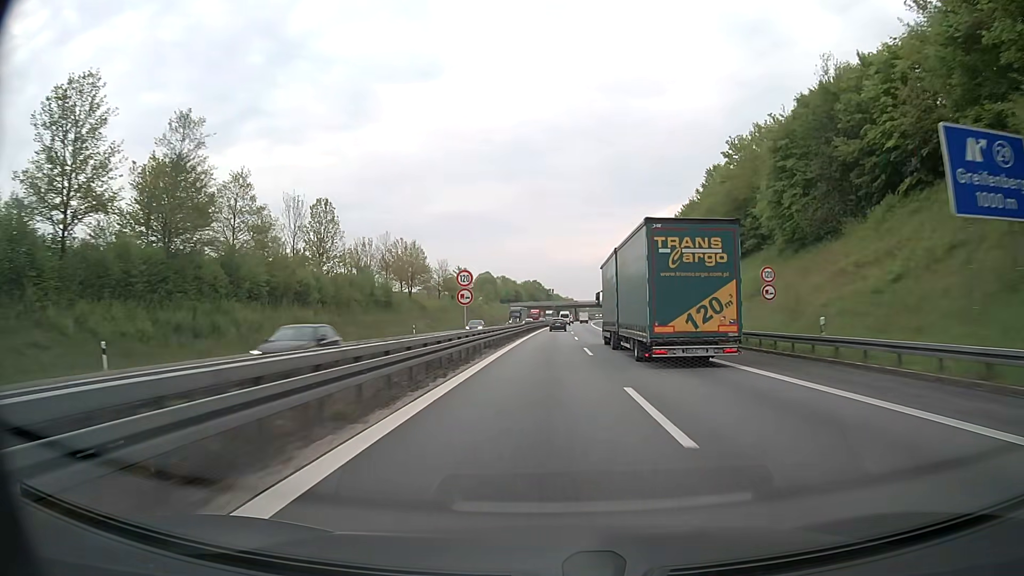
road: motorway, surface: asphalt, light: Day
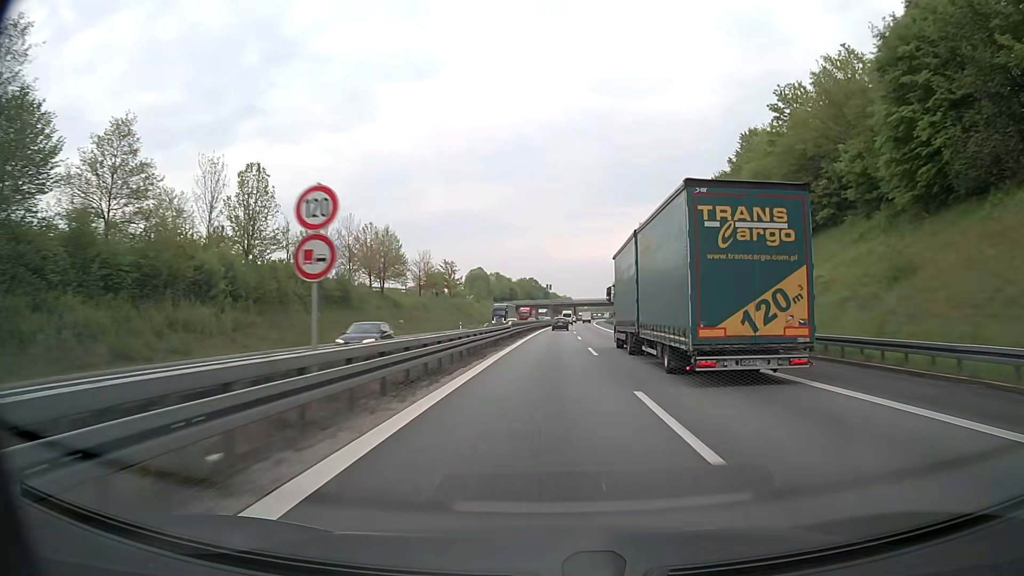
(0.0, +18.9) m; 0°
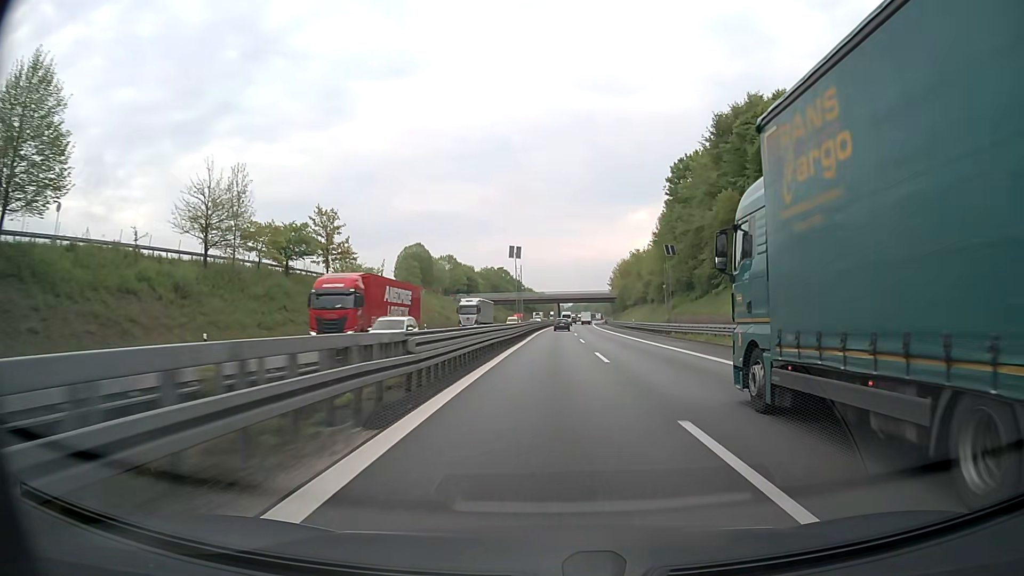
(+1.2, +76.2) m; +2°
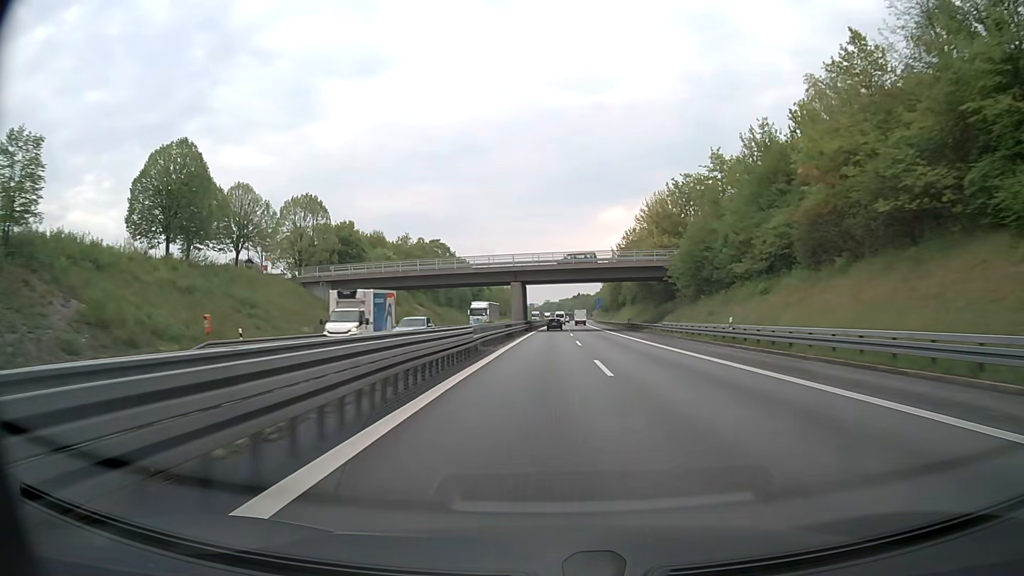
(+2.4, +95.9) m; +3°
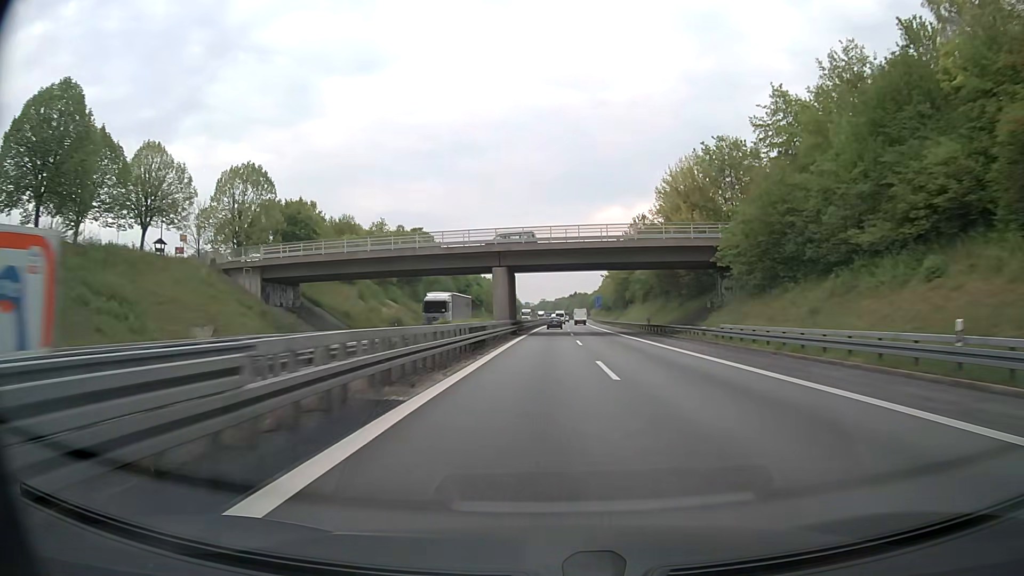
(0.0, +19.3) m; 0°
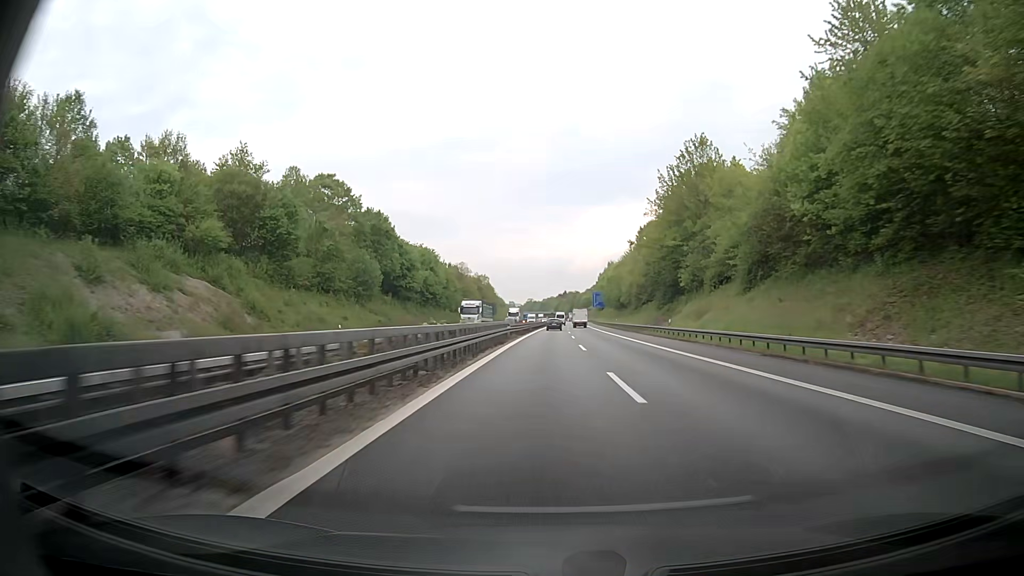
(+0.5, +58.0) m; +2°
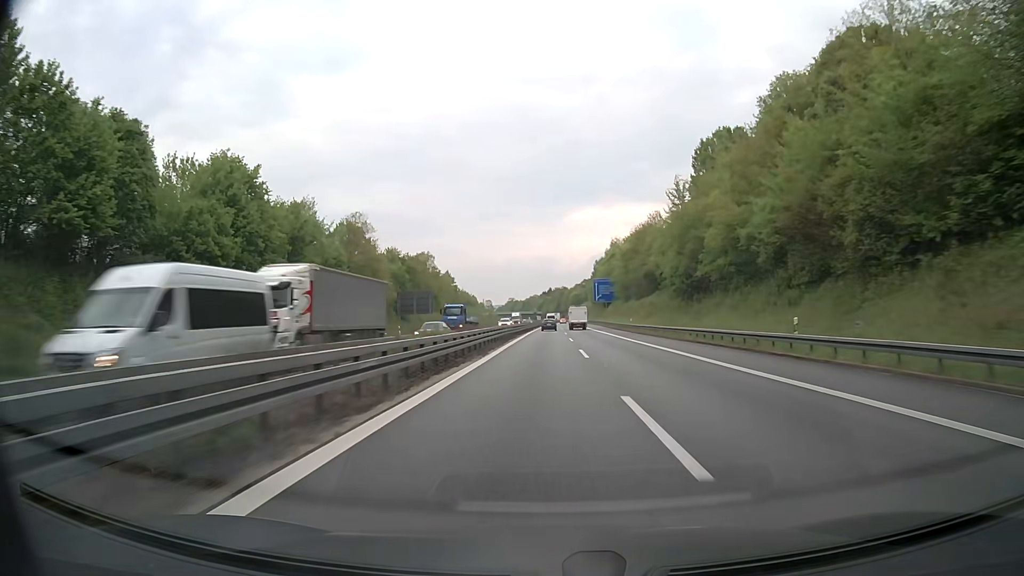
(+0.3, +77.4) m; +1°
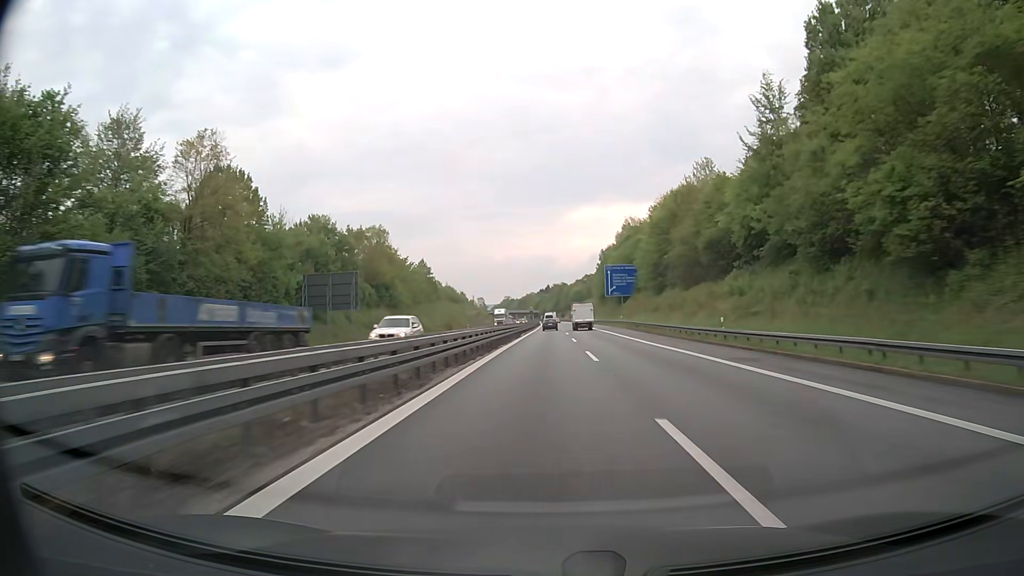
(+0.1, +38.9) m; 0°
(0, +10) (0, +20) (0, +30) (0, +40) (0, +50) (0, +60) (0, +70) (0, +80) (0, +90) (+1, +100) m
